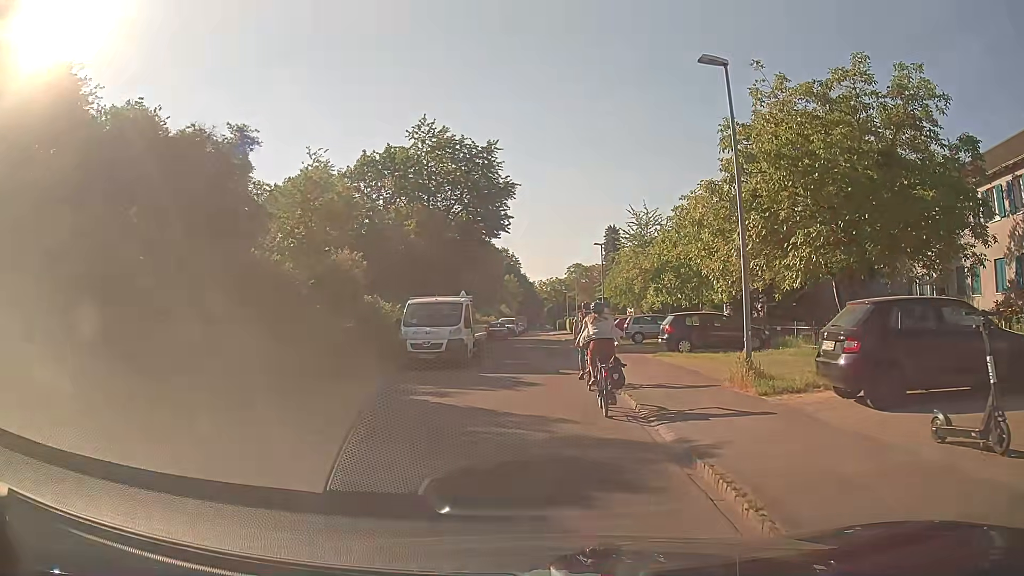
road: residential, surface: asphalt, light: Day
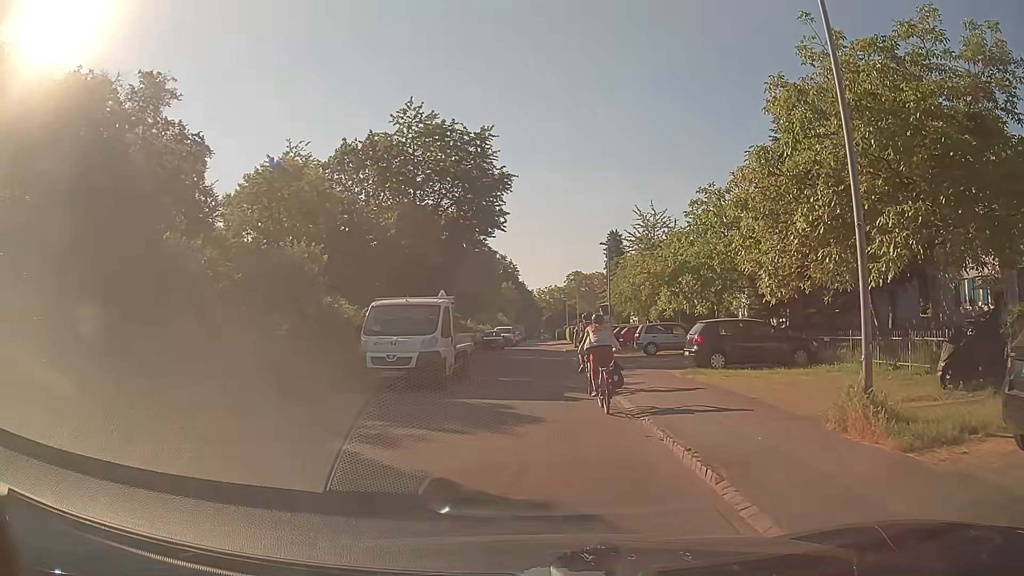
(+0.1, +4.6) m; +1°
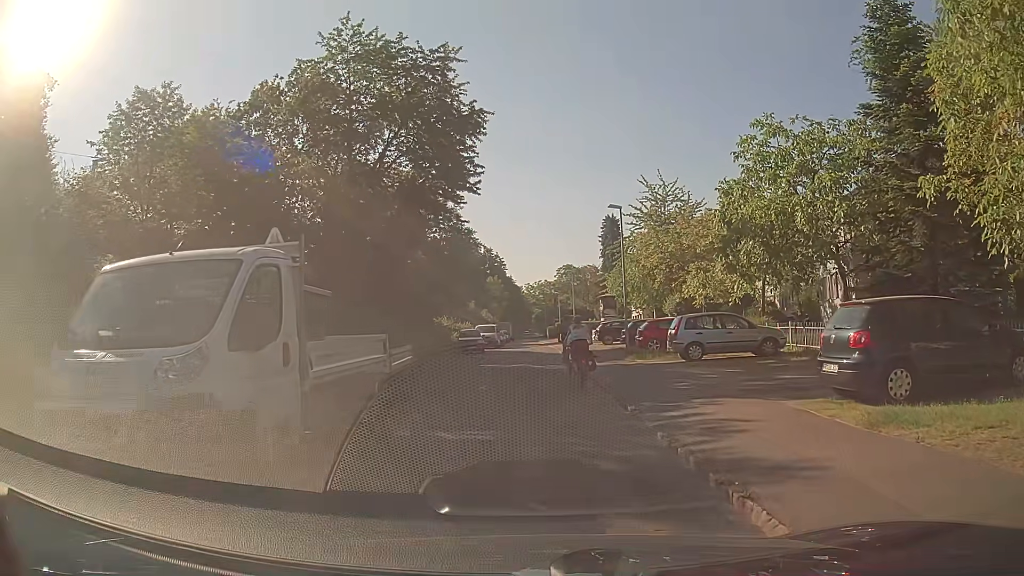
(+0.3, +10.6) m; +2°
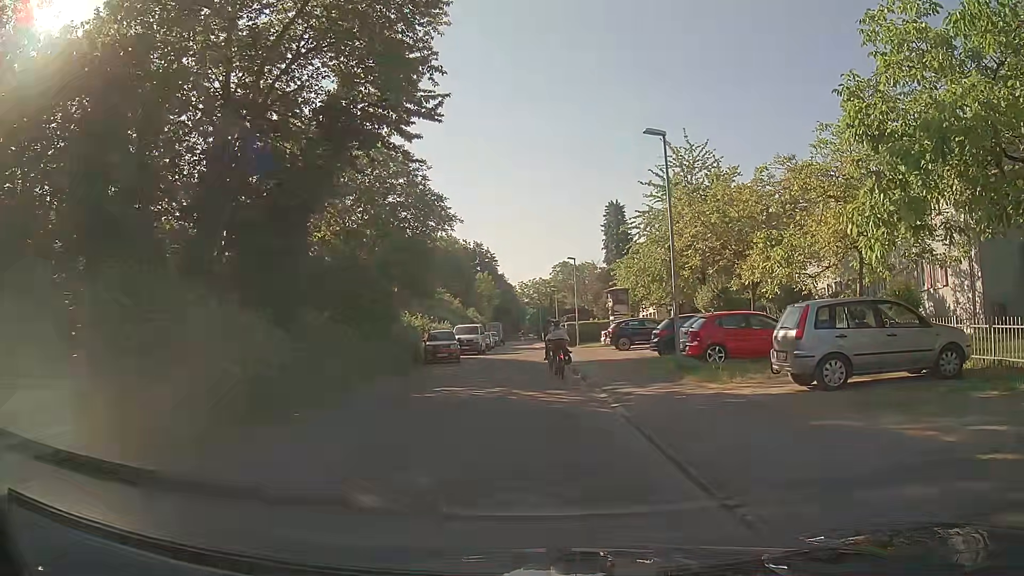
(0.0, +10.7) m; 0°
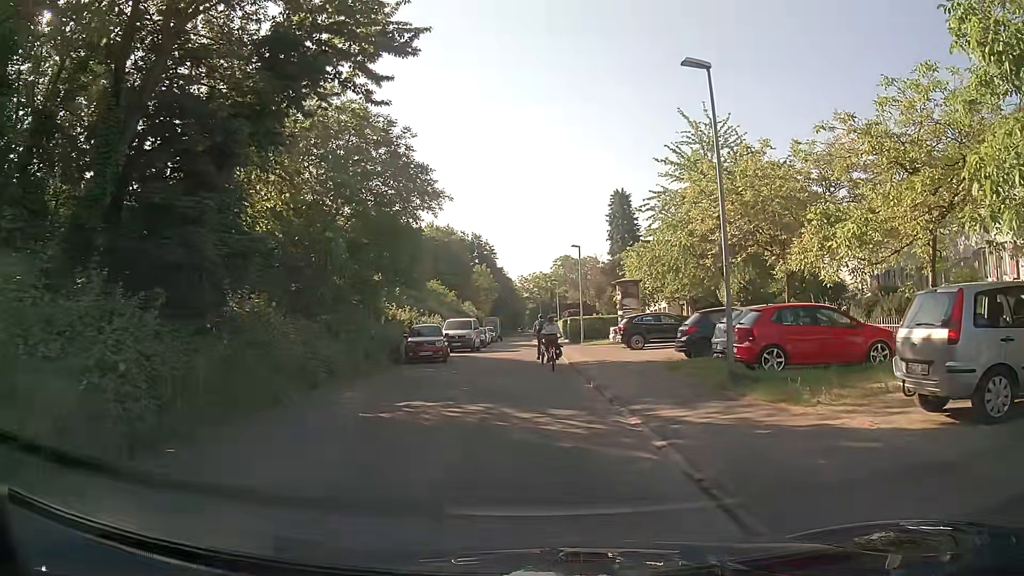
(0.0, +4.5) m; -1°
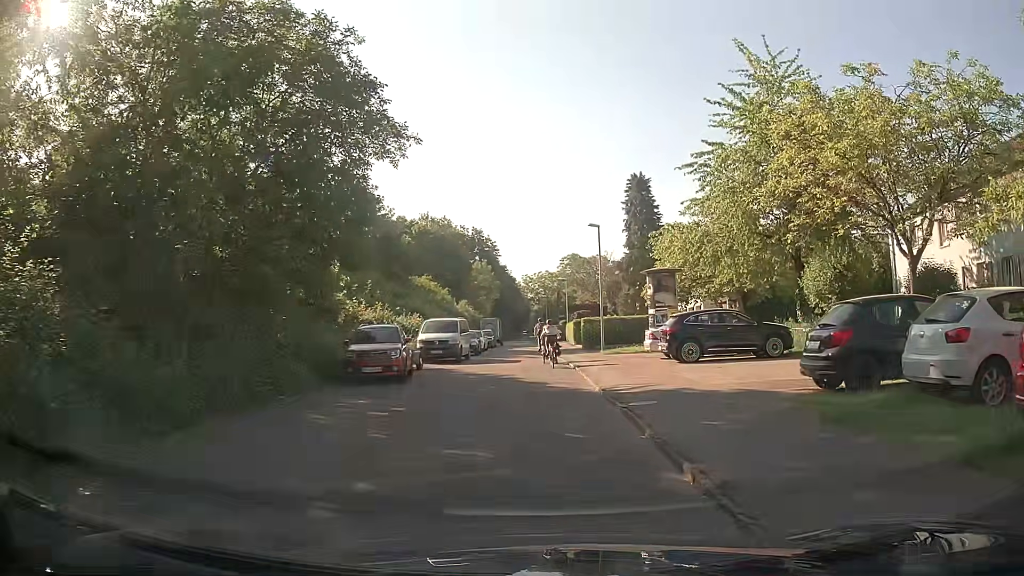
(+0.2, +9.5) m; -1°
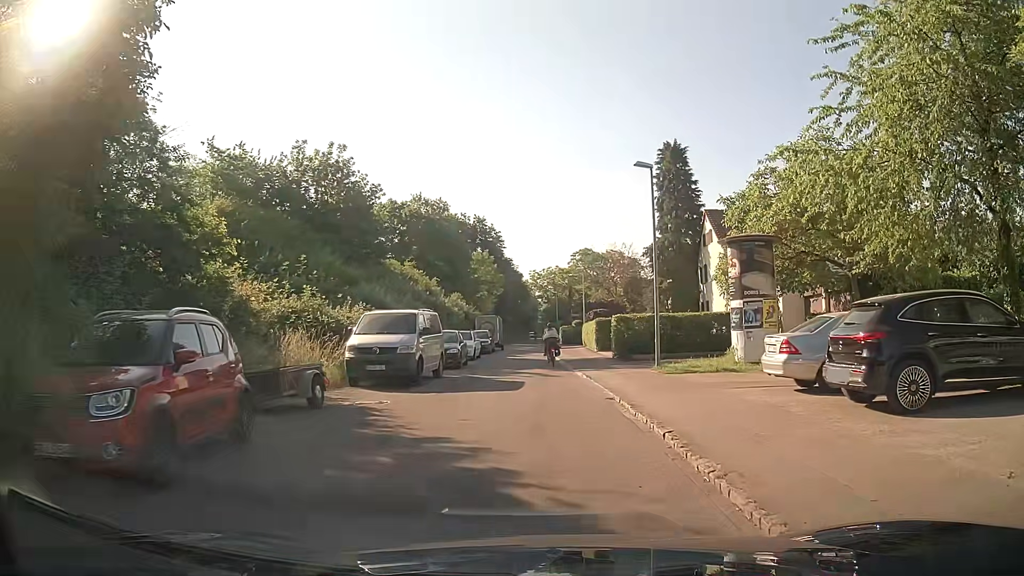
(+0.2, +12.4) m; +1°
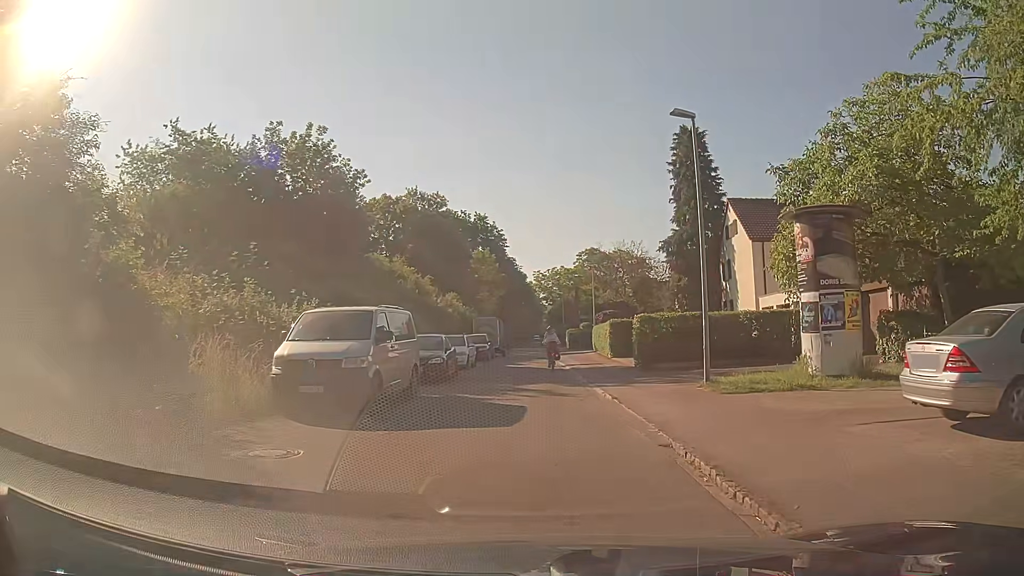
(0.0, +5.2) m; +1°
(0, +10) (-1, +20) (-1, +30) (-2, +40) (-2, +50) (-3, +60) (-3, +70) (-3, +80) (-3, +90) (-3, +100) m
